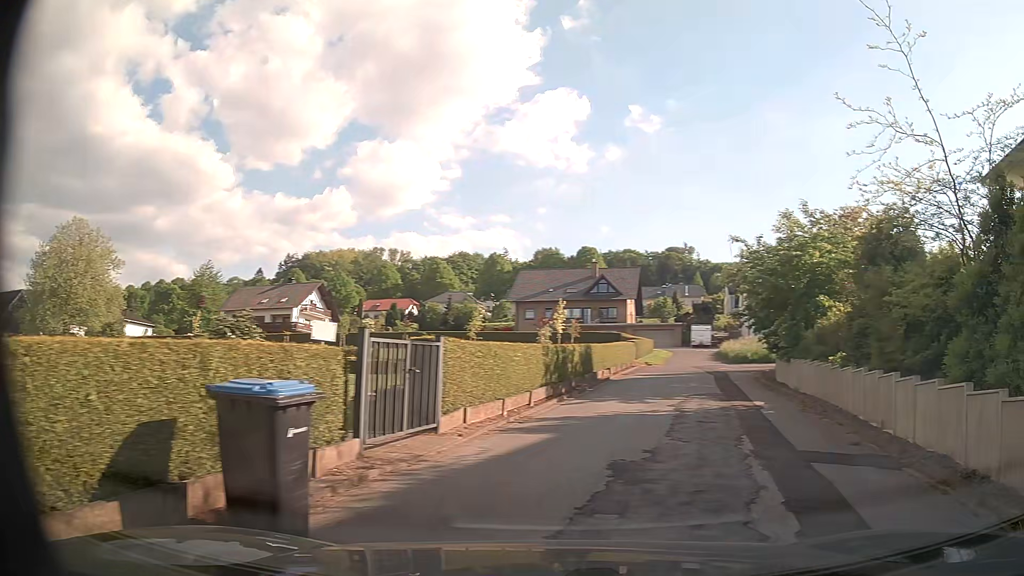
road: residential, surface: asphalt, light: Day
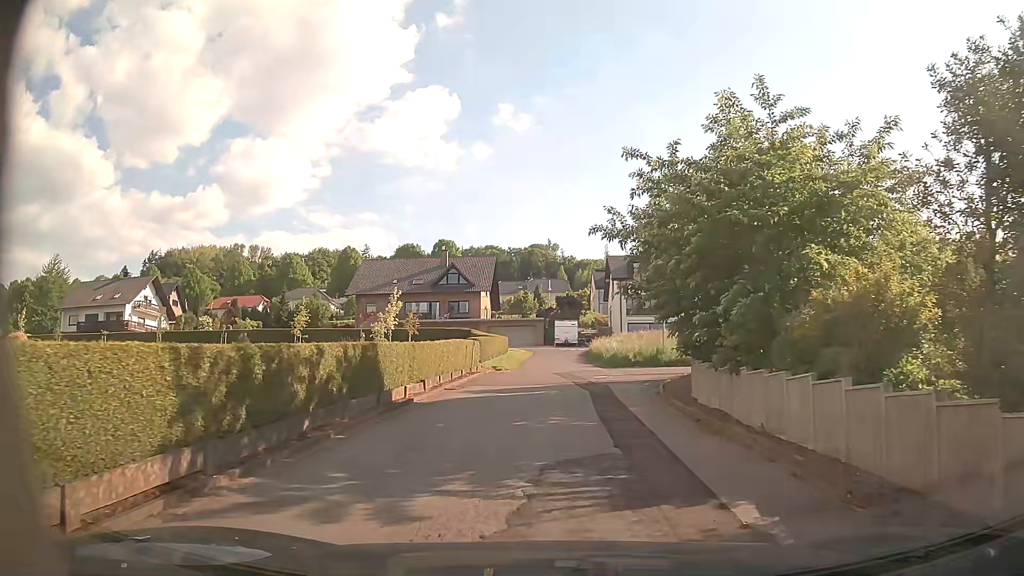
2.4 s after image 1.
(+2.0, +10.7) m; +12°
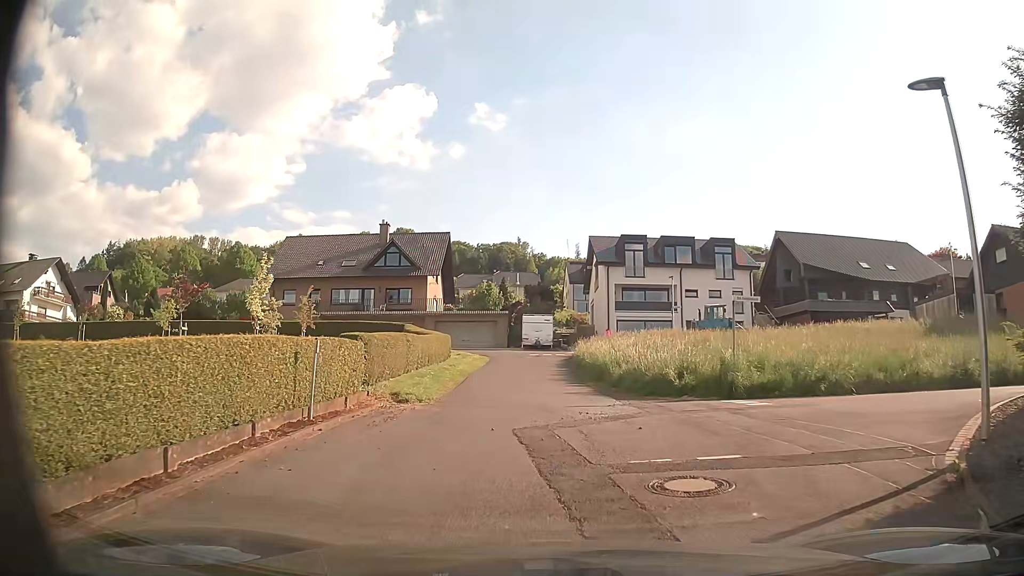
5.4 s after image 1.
(+0.1, +16.9) m; +2°
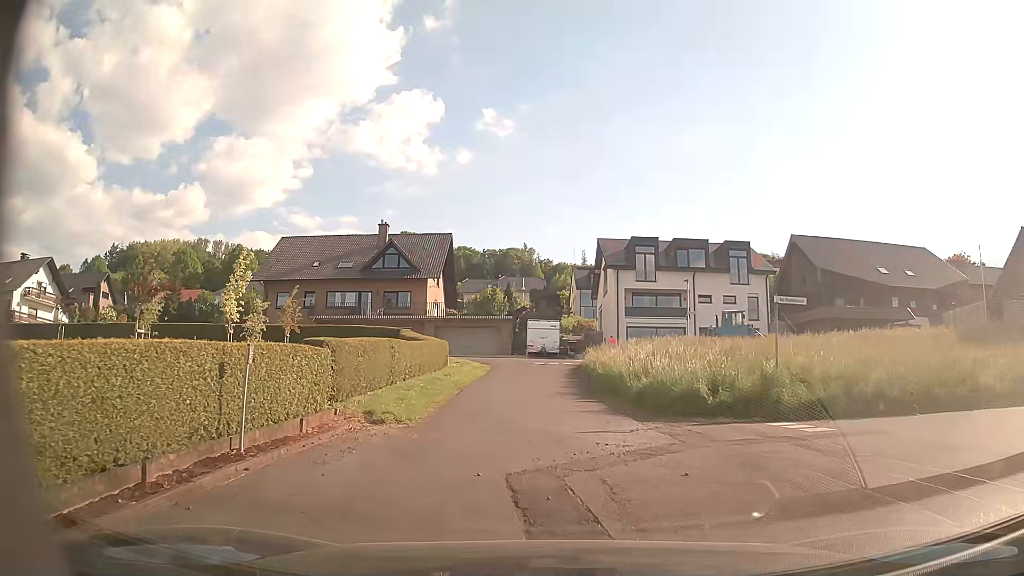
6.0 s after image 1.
(0.0, +2.8) m; 0°
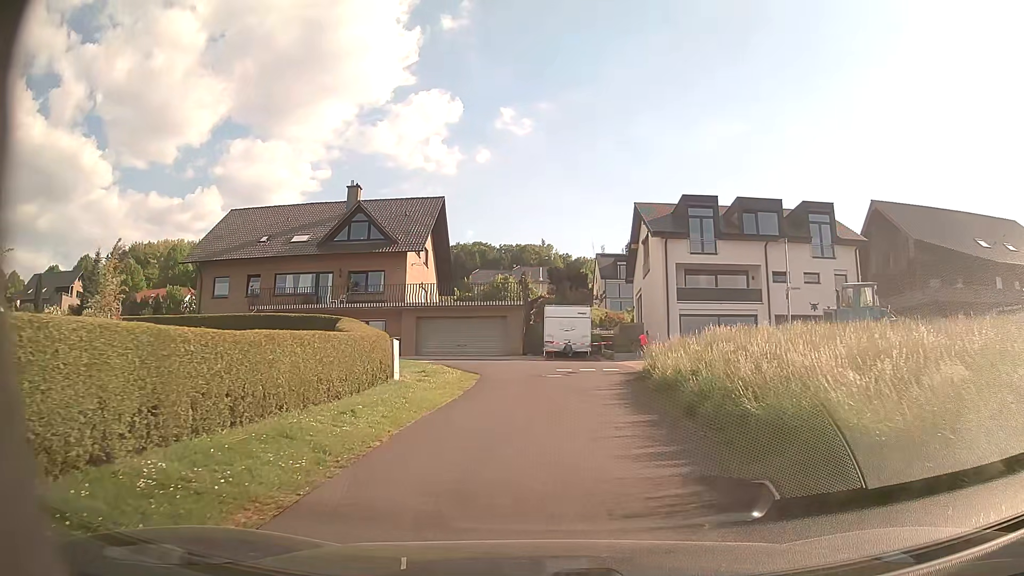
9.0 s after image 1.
(-0.2, +14.9) m; -2°
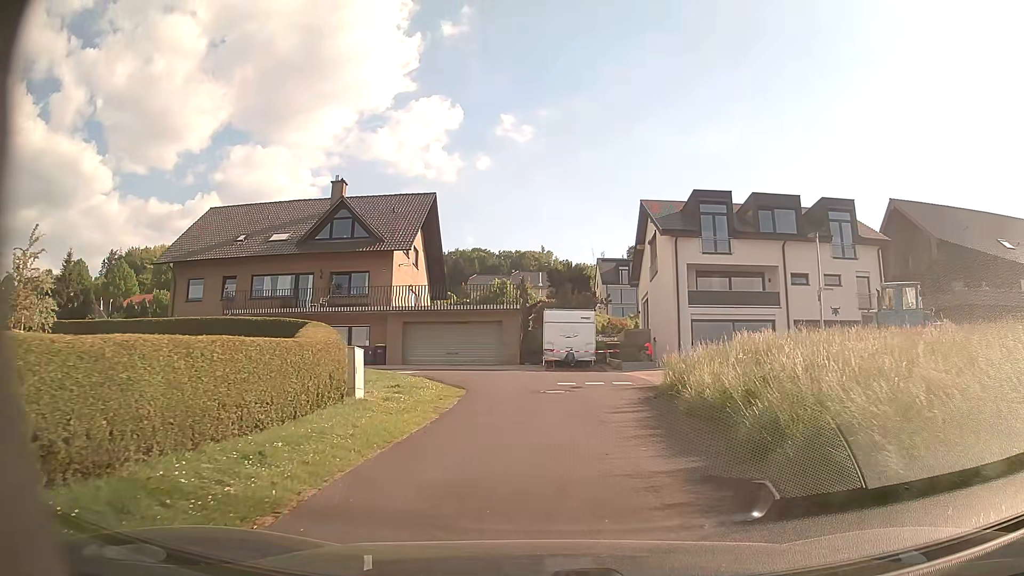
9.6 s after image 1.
(0.0, +3.5) m; +1°
